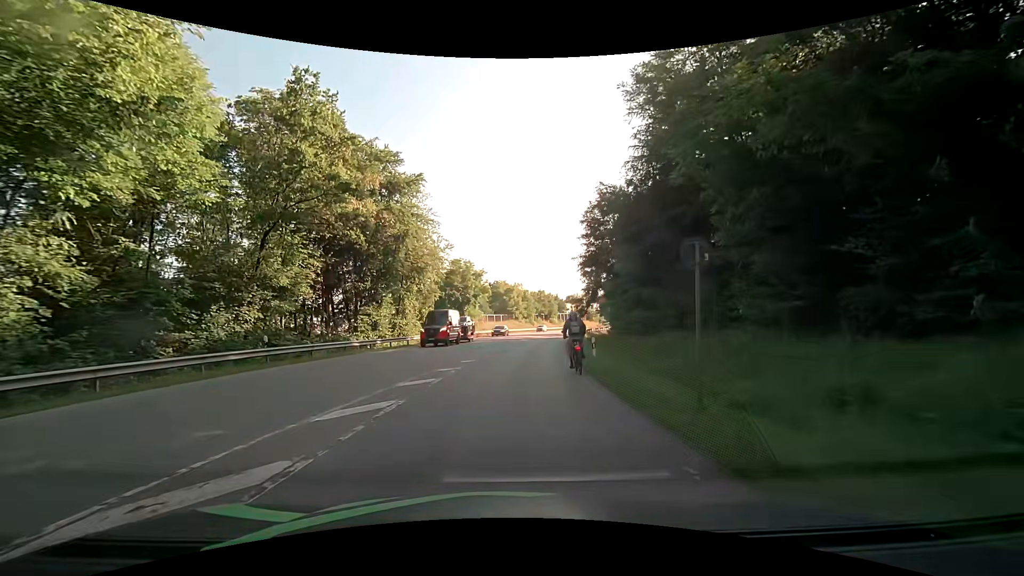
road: secondary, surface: asphalt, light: Day
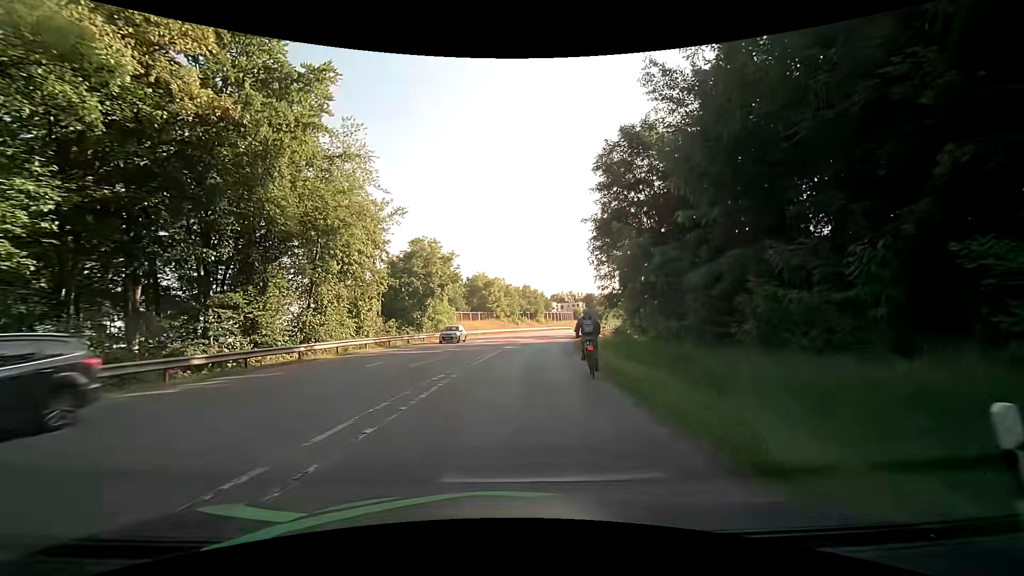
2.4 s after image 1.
(+0.2, +17.6) m; +1°
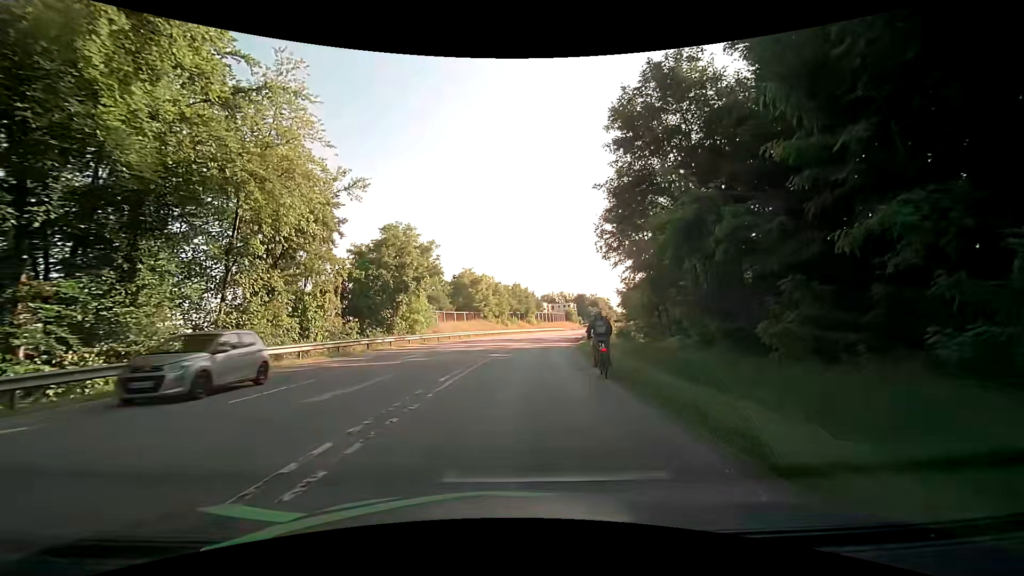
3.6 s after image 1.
(+0.1, +8.1) m; +2°
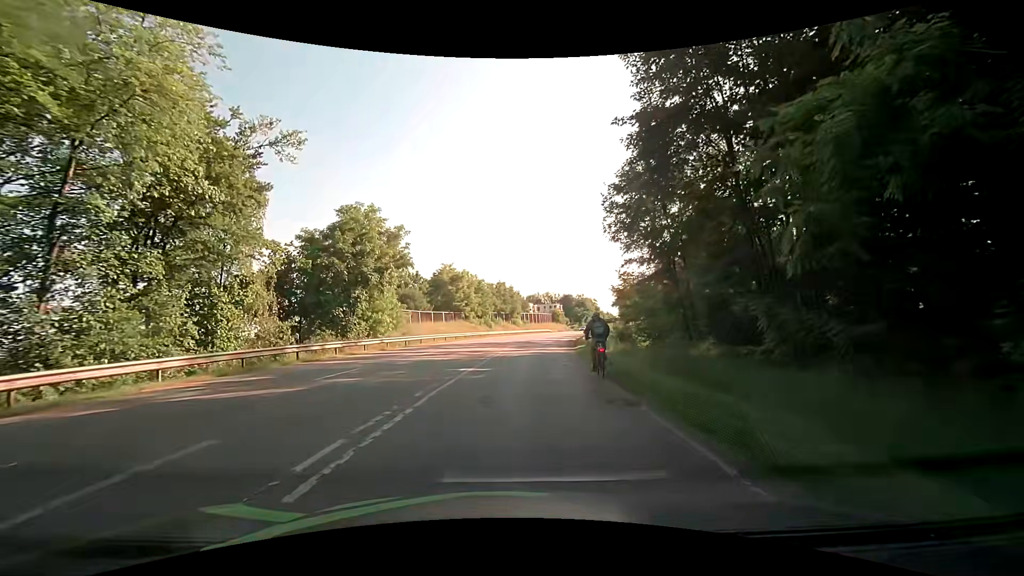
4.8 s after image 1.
(0.0, +7.7) m; +1°
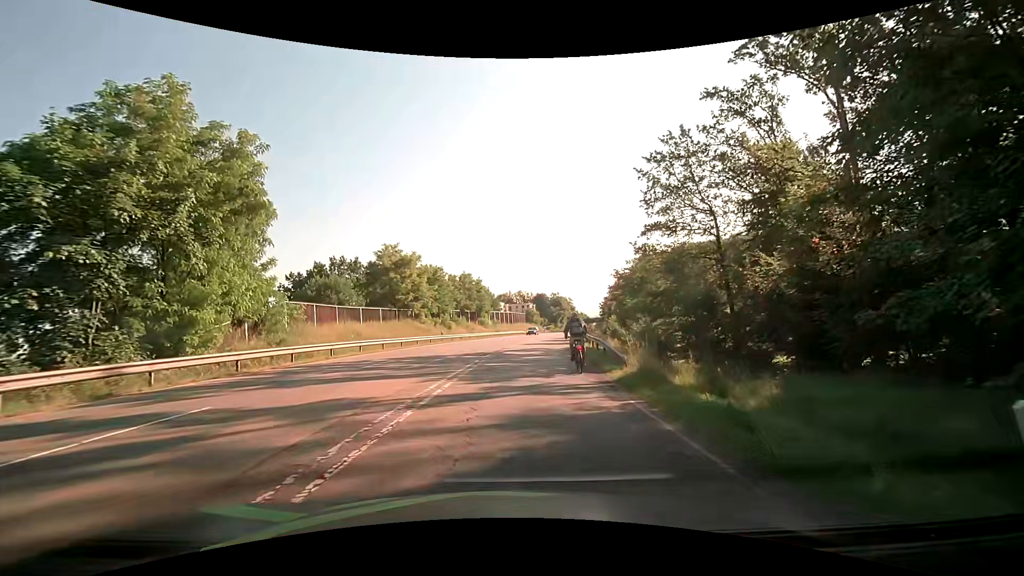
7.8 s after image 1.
(+0.4, +19.9) m; +2°
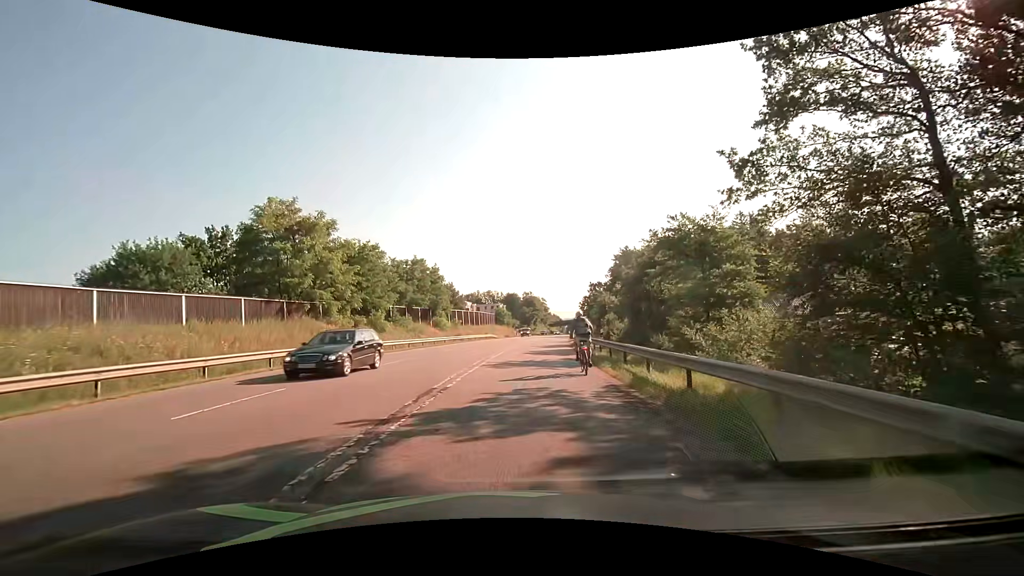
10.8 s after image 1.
(+0.9, +21.2) m; +5°
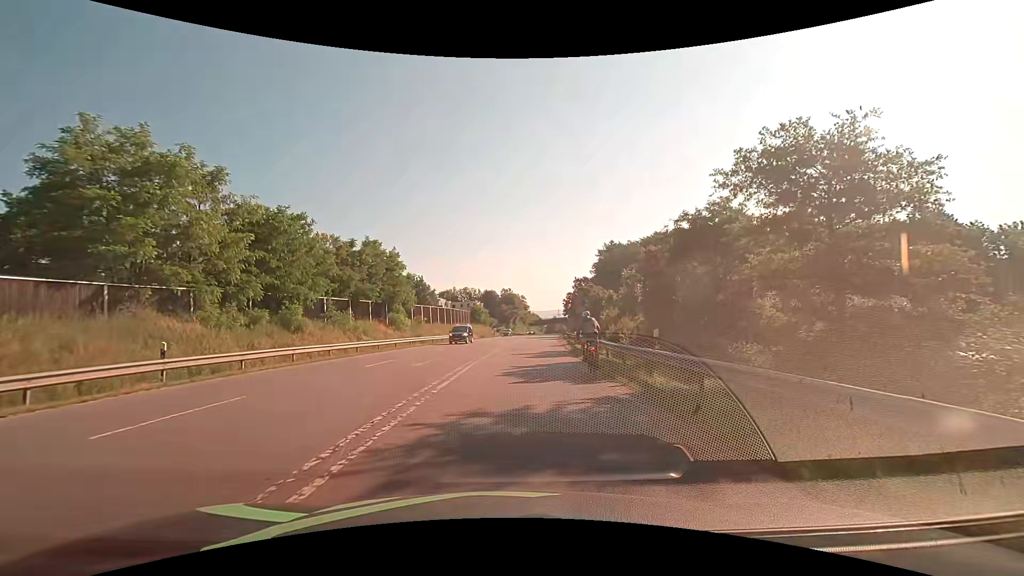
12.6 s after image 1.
(+0.1, +13.2) m; +1°
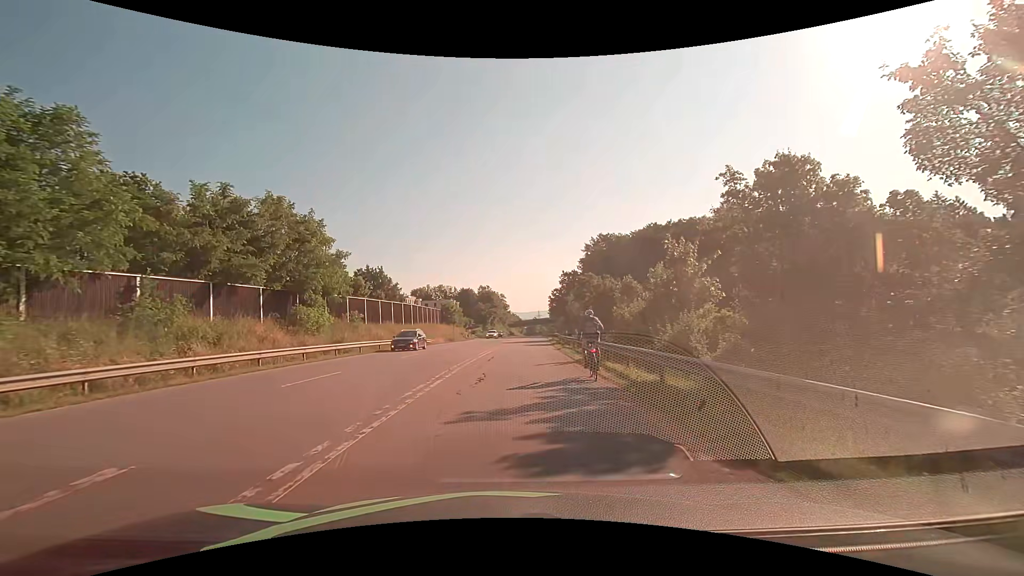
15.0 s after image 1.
(+0.6, +18.1) m; +3°
(0, +10) (0, +20) (+1, +30) (+1, +40) (+2, +50) (+3, +60) (+3, +70) (+4, +80) (+5, +90) (+6, +100) m
